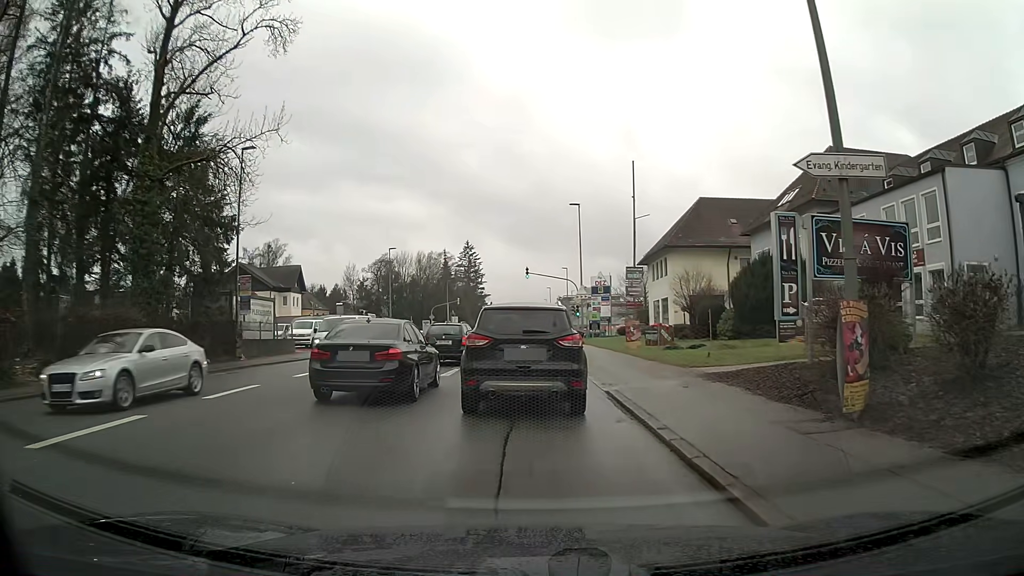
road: tertiary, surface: asphalt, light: Day
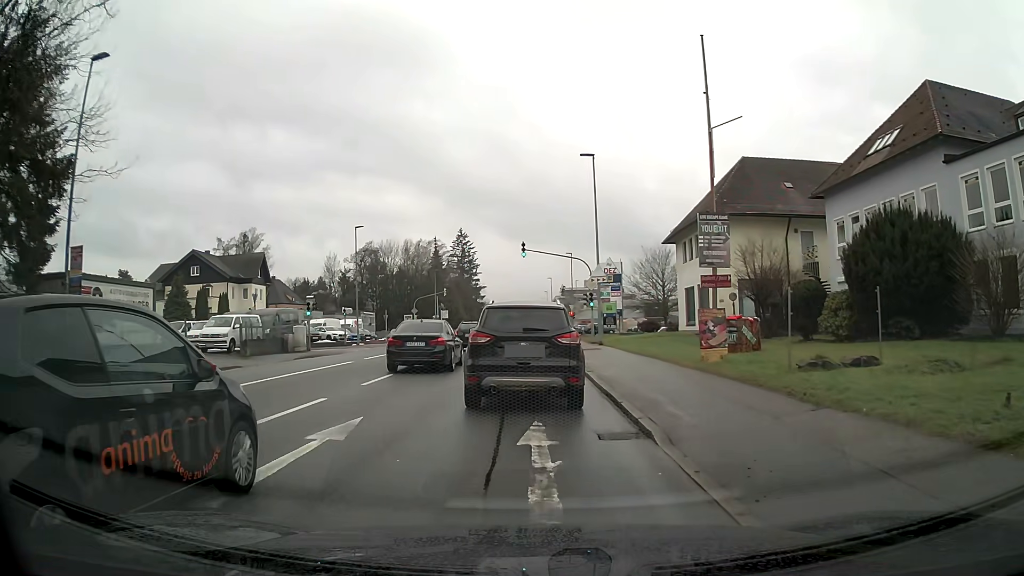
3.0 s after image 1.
(+0.1, +13.3) m; 0°
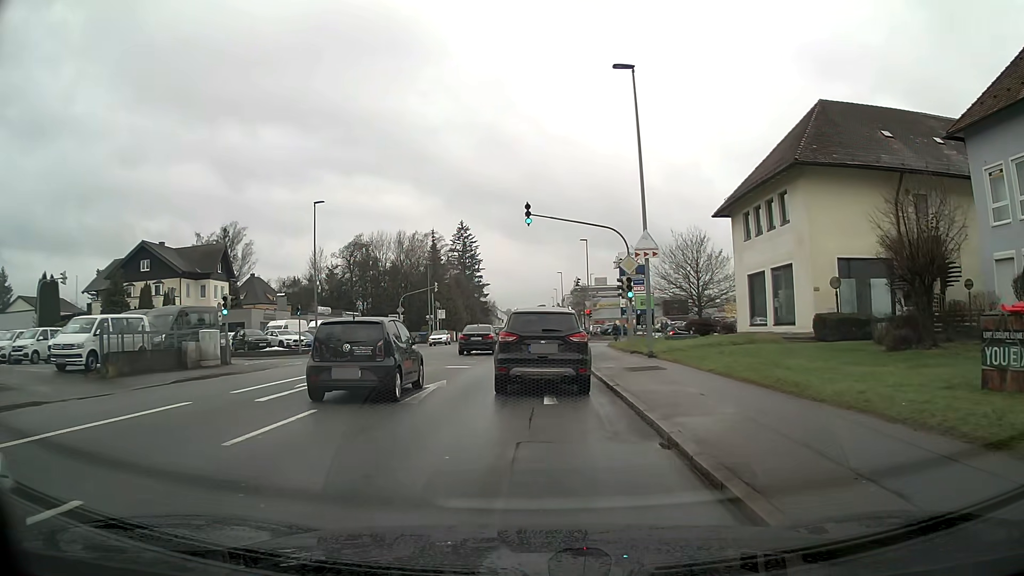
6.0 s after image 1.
(-0.1, +13.2) m; -1°
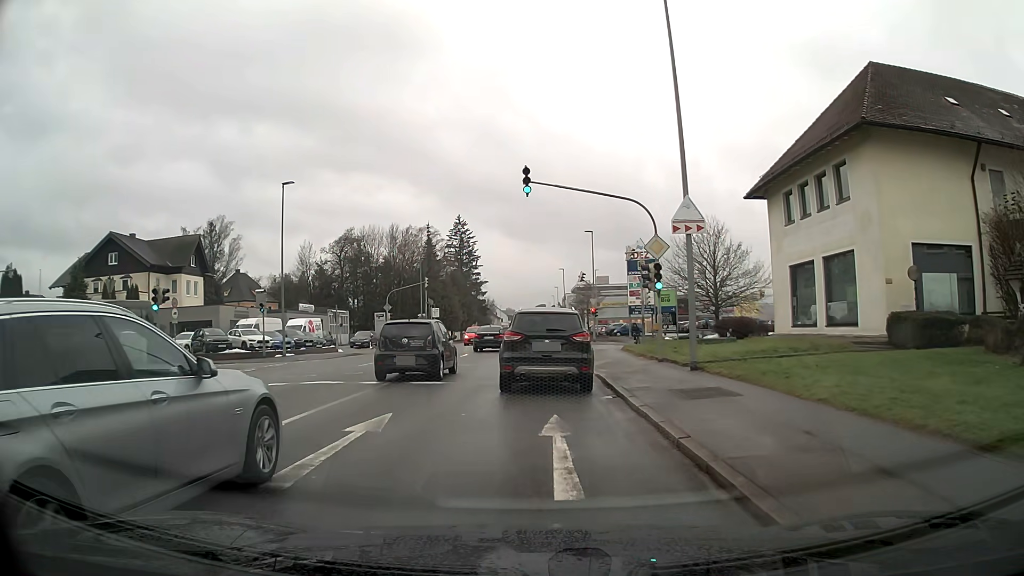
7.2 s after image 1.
(0.0, +6.3) m; 0°
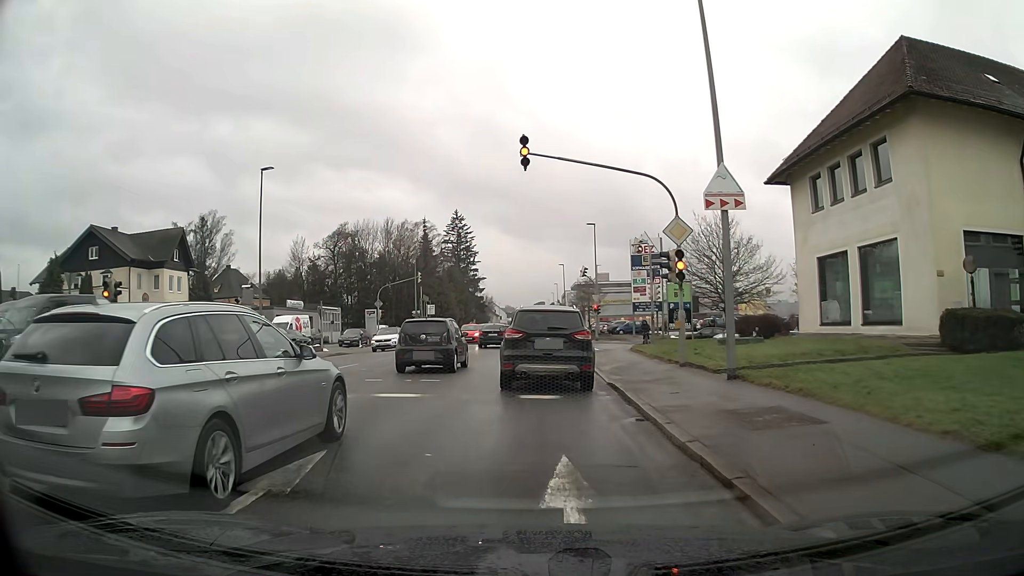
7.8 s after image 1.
(0.0, +3.3) m; 0°
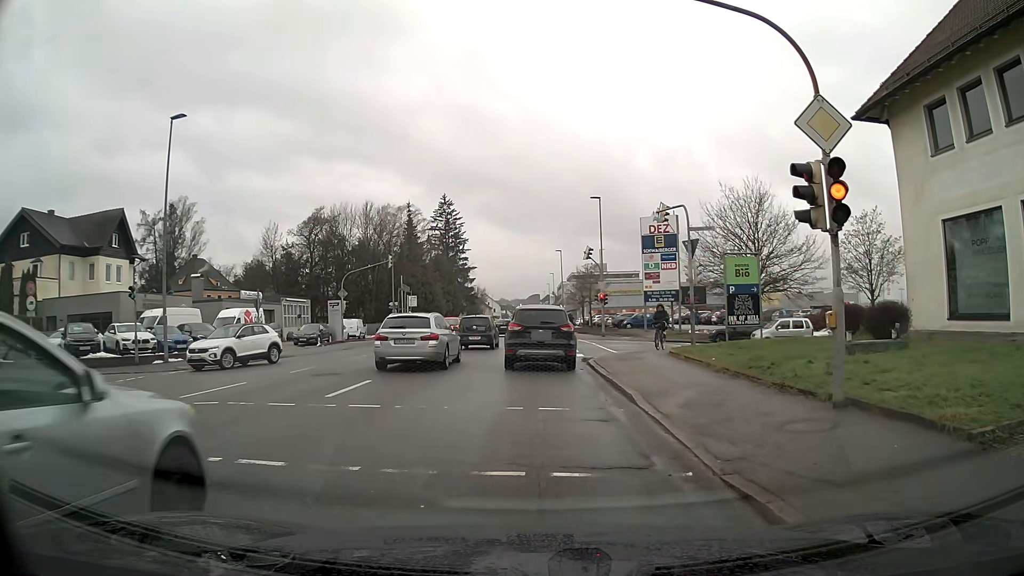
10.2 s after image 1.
(0.0, +9.2) m; +1°
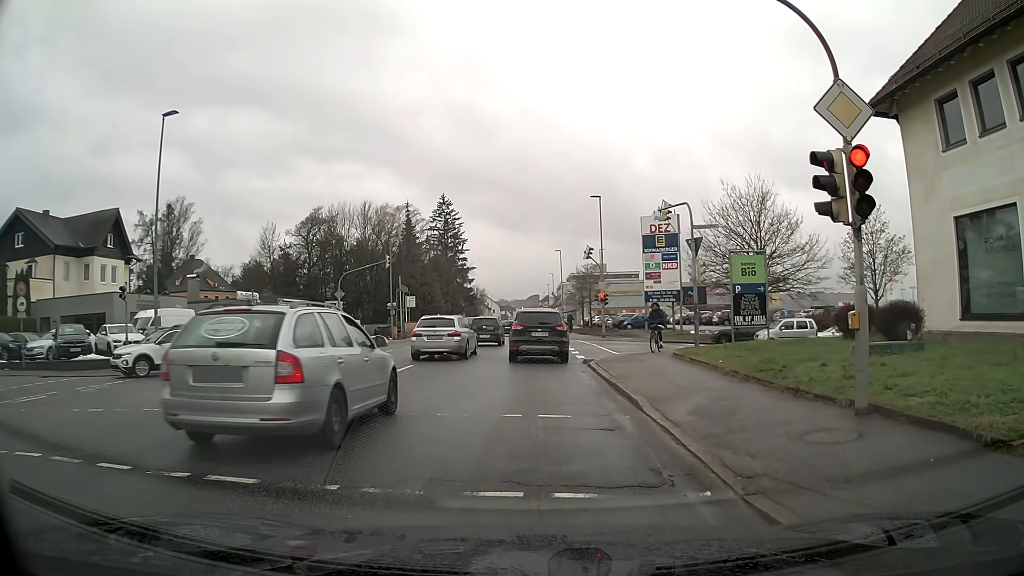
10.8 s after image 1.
(0.0, +0.5) m; 0°
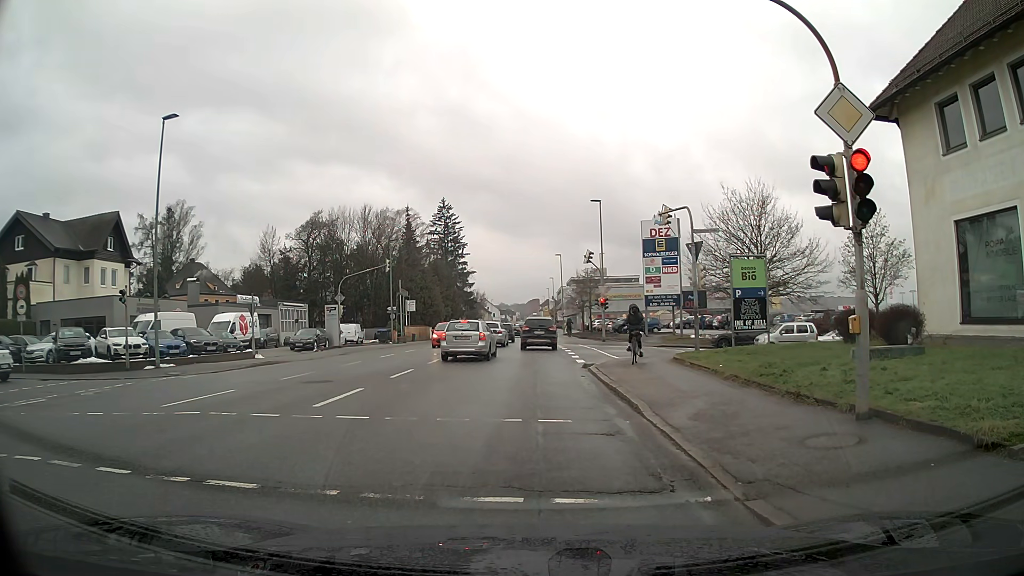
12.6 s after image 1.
(0.0, +0.1) m; 0°
(0, +10) (0, +20) (+4, +29) (+13, +31) (+23, +31) (+33, +32) (+43, +33) (+53, +35) (+62, +38) (+69, +46) m
